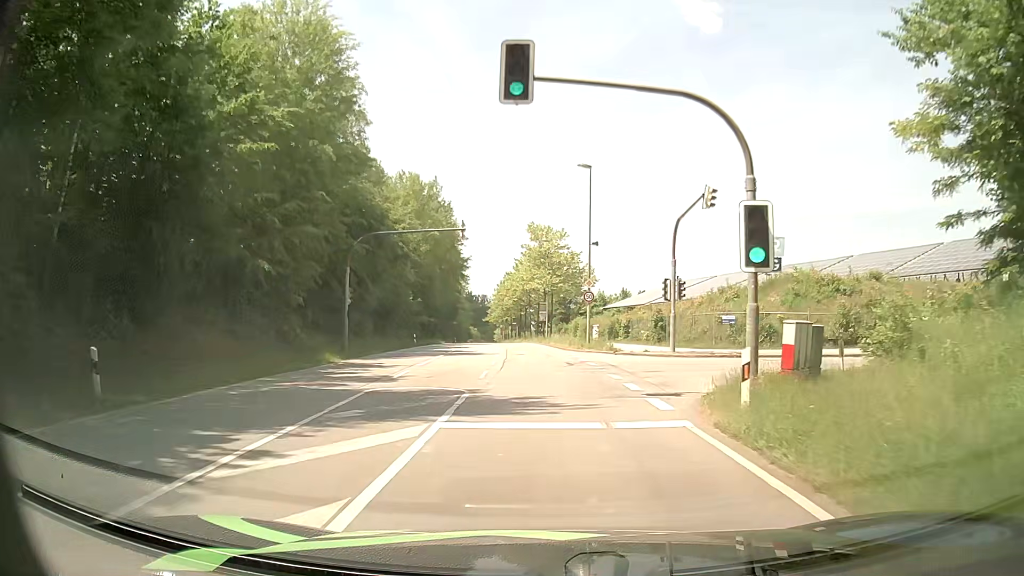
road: secondary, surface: asphalt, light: Day
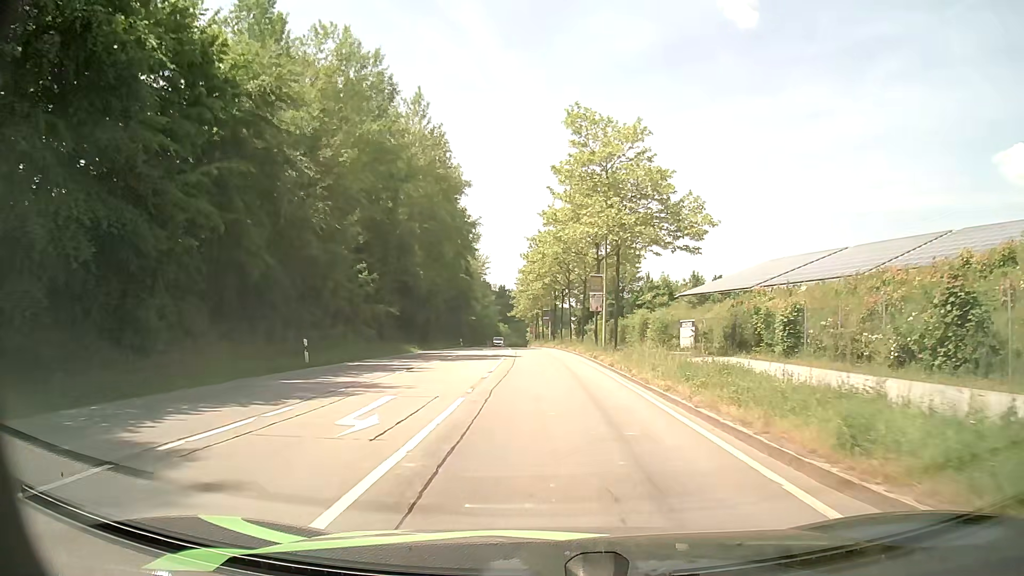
(-1.1, +33.9) m; -3°
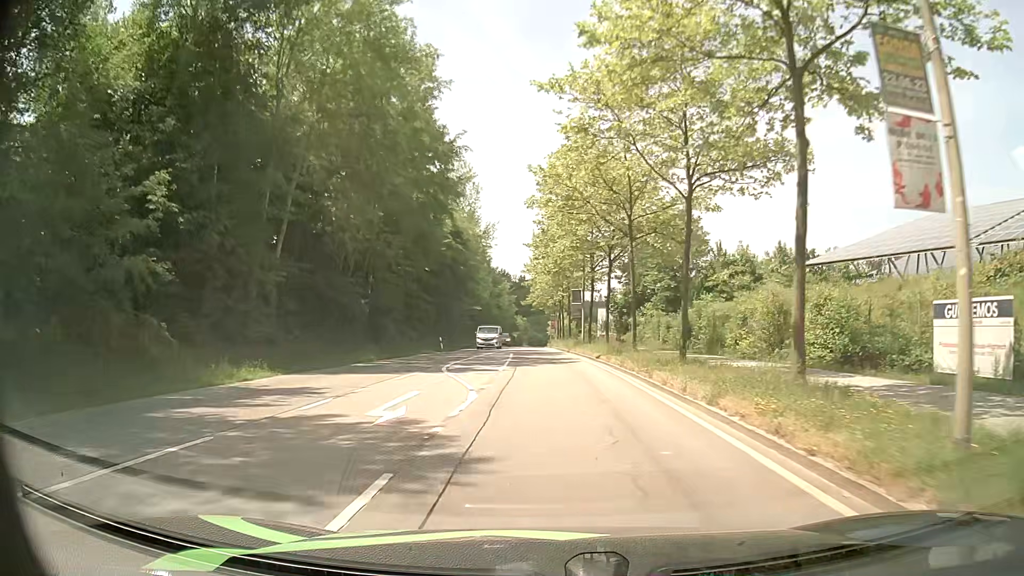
(-0.5, +28.6) m; -2°
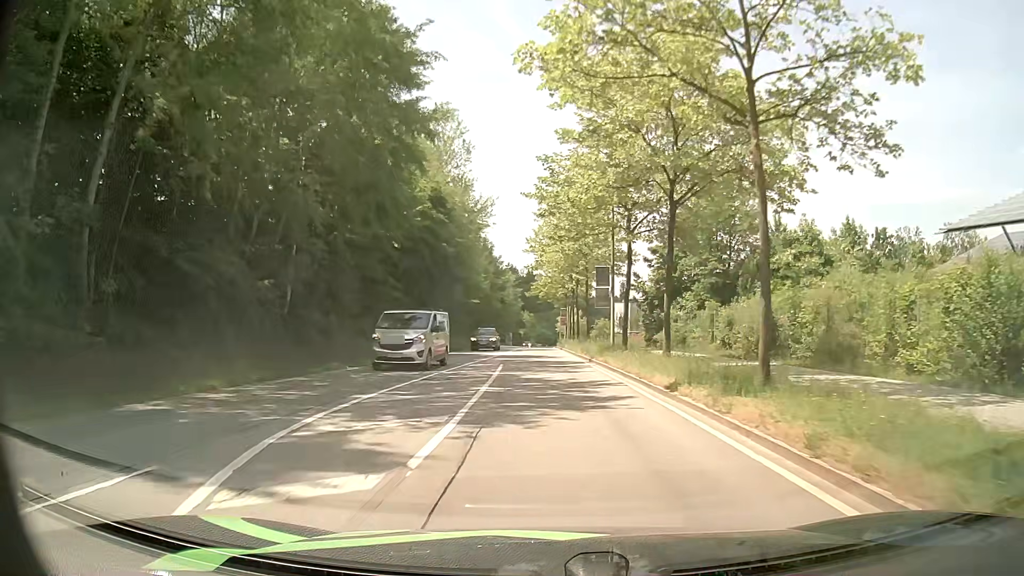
(-0.1, +14.9) m; 0°
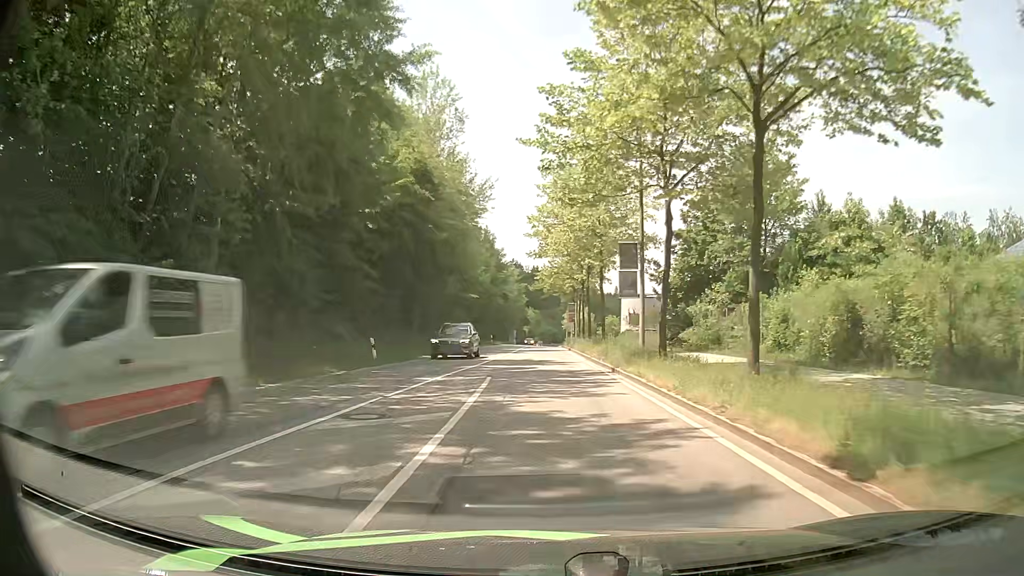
(-0.1, +7.6) m; -1°
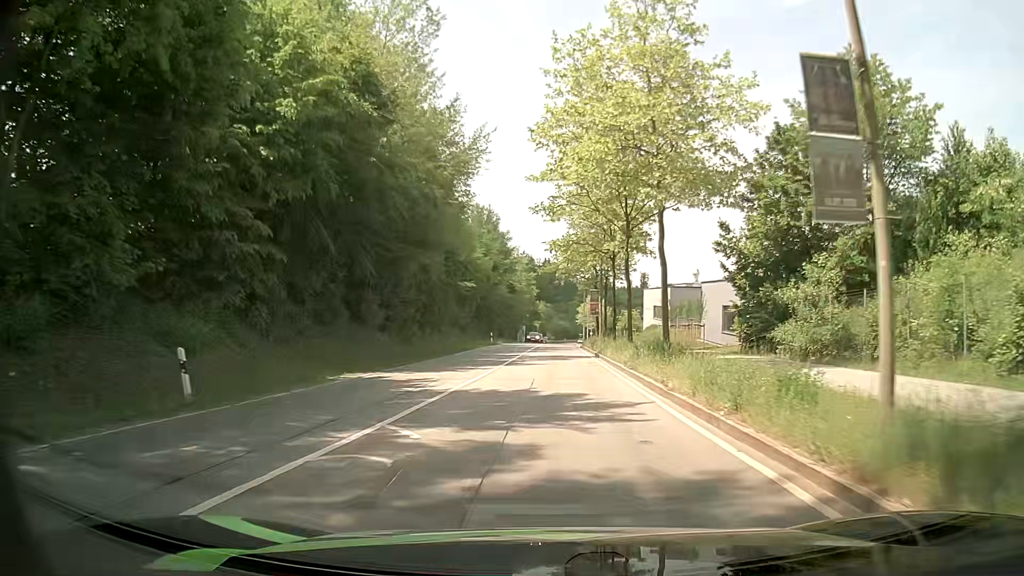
(-0.1, +15.5) m; -1°
(0, +10) (0, +20) (0, +30) (0, +40) (+1, +50) (+1, +60) (+1, +70) (+1, +80) (+2, +90) (+2, +100) m
